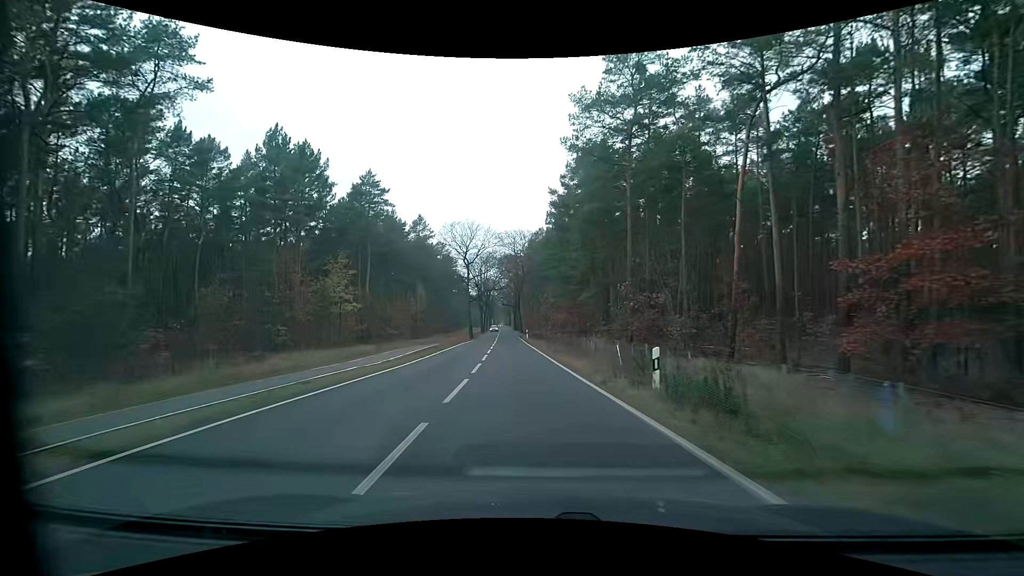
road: tertiary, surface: asphalt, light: Day
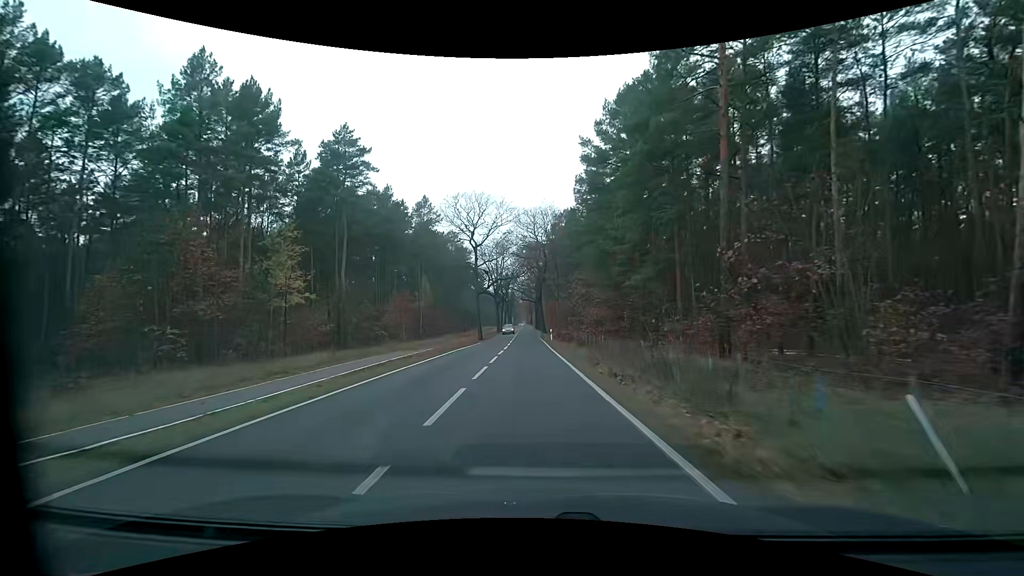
(-0.4, +14.4) m; -2°
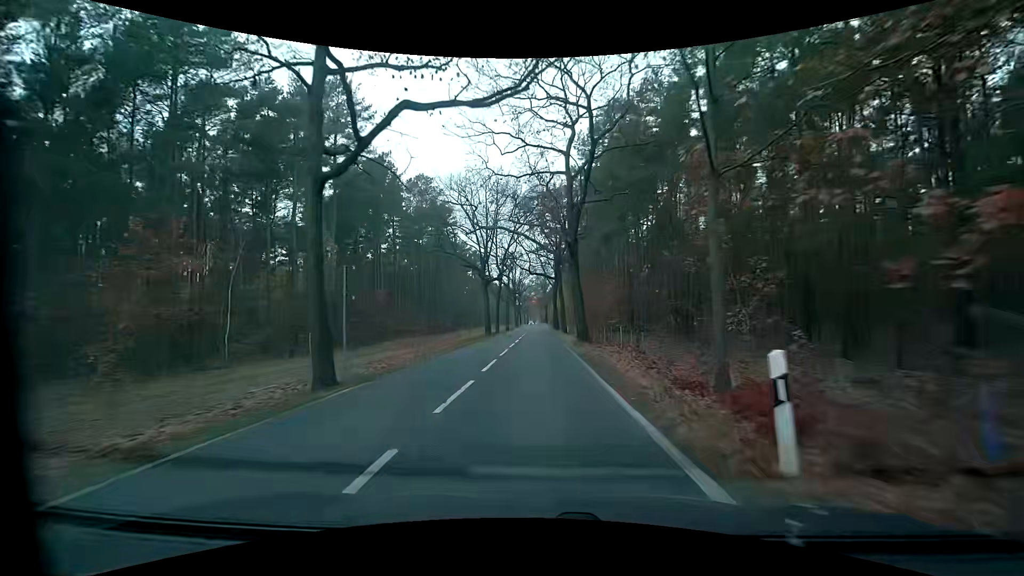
(-1.0, +41.9) m; -2°
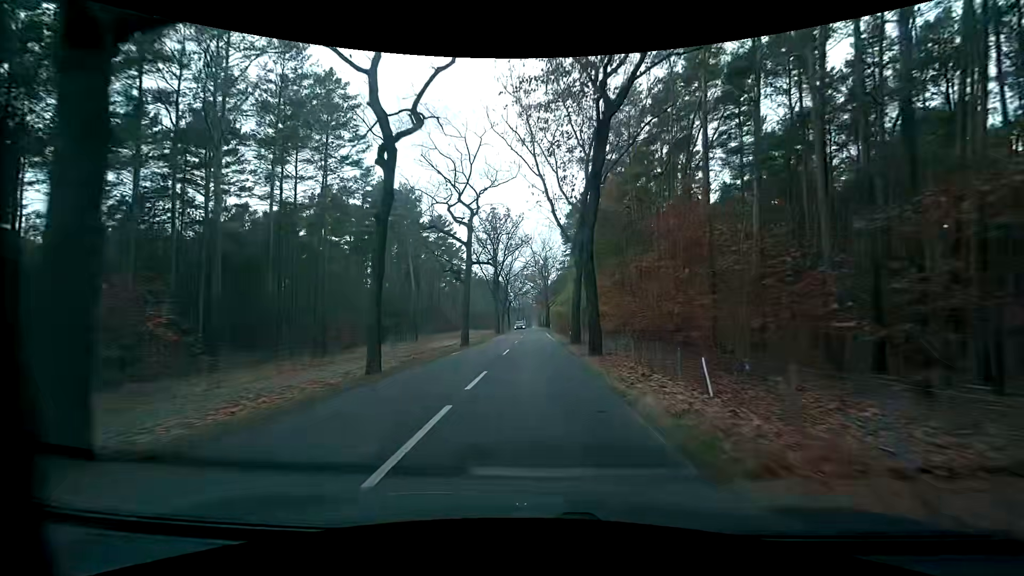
(0.0, +45.3) m; 0°
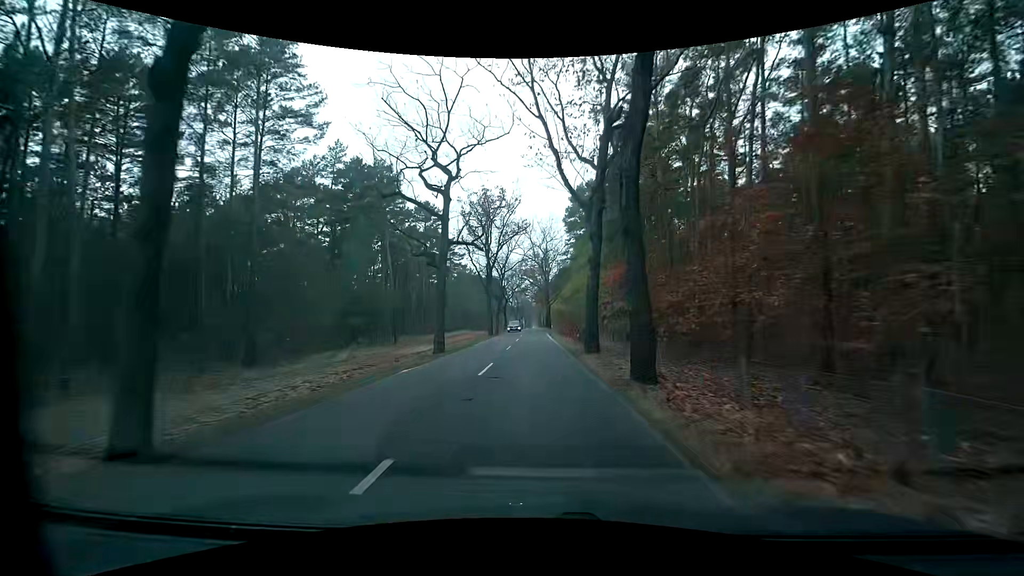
(0.0, +9.2) m; 0°
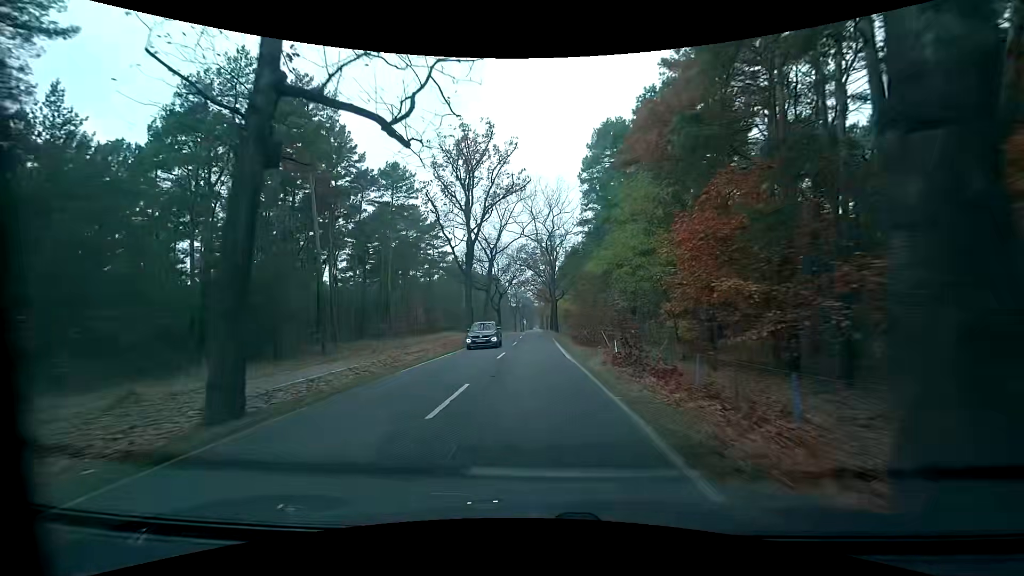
(0.0, +18.1) m; -1°
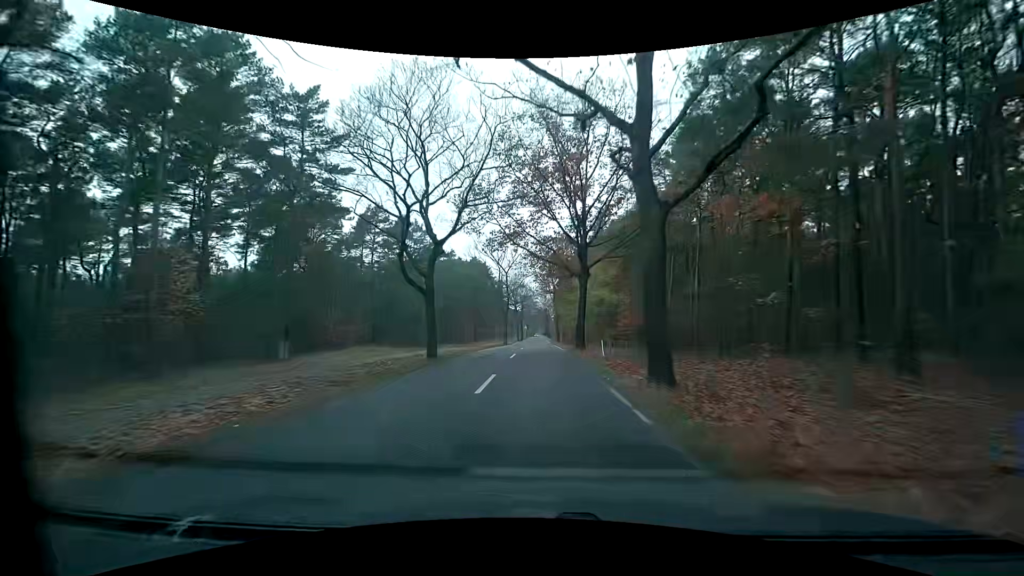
(0.0, +45.4) m; 0°
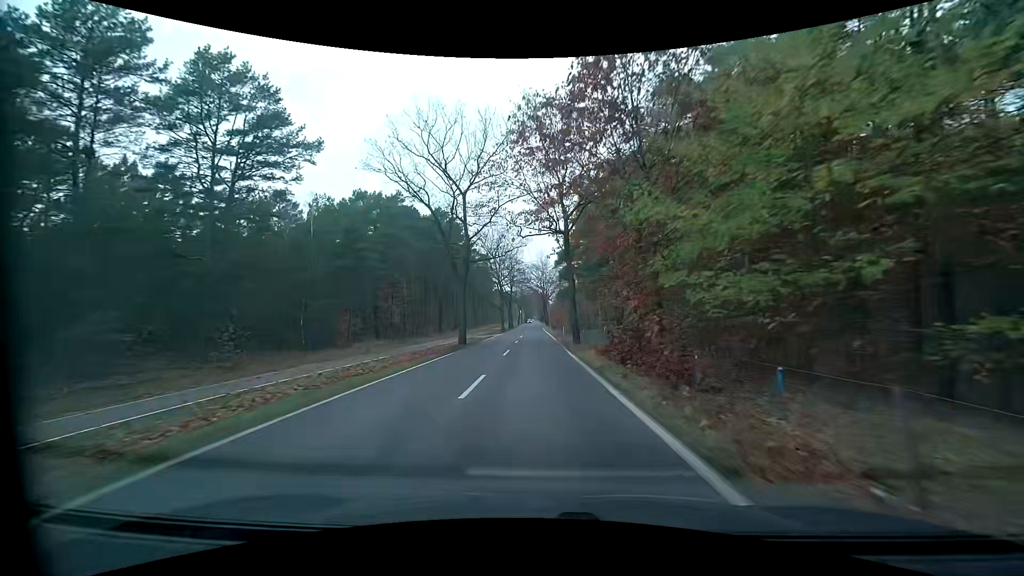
(+0.4, +37.2) m; +1°
(0, +10) (0, +20) (0, +30) (0, +40) (0, +50) (0, +60) (0, +70) (0, +80) (0, +90) (0, +100) m
